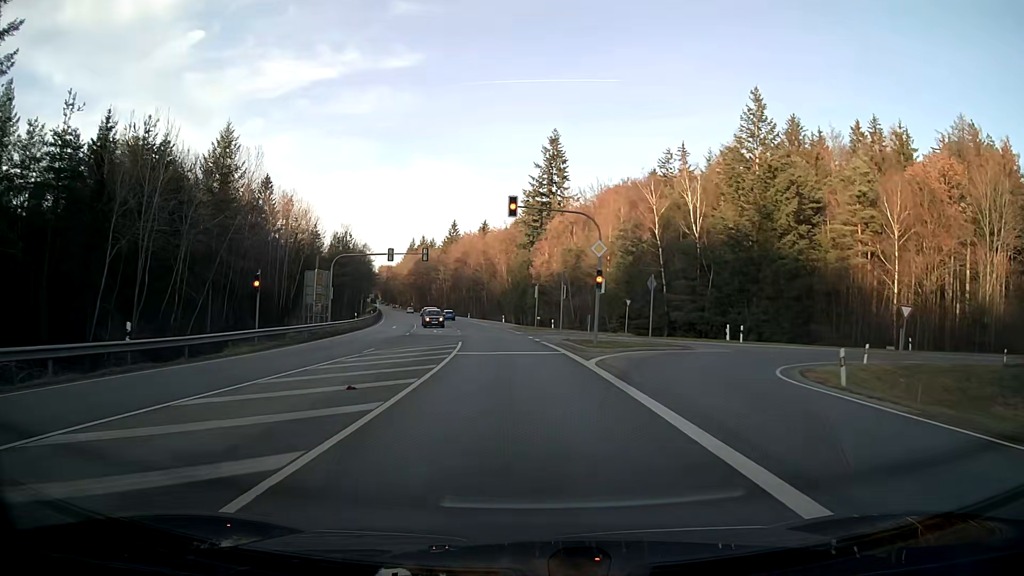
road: secondary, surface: asphalt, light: Day
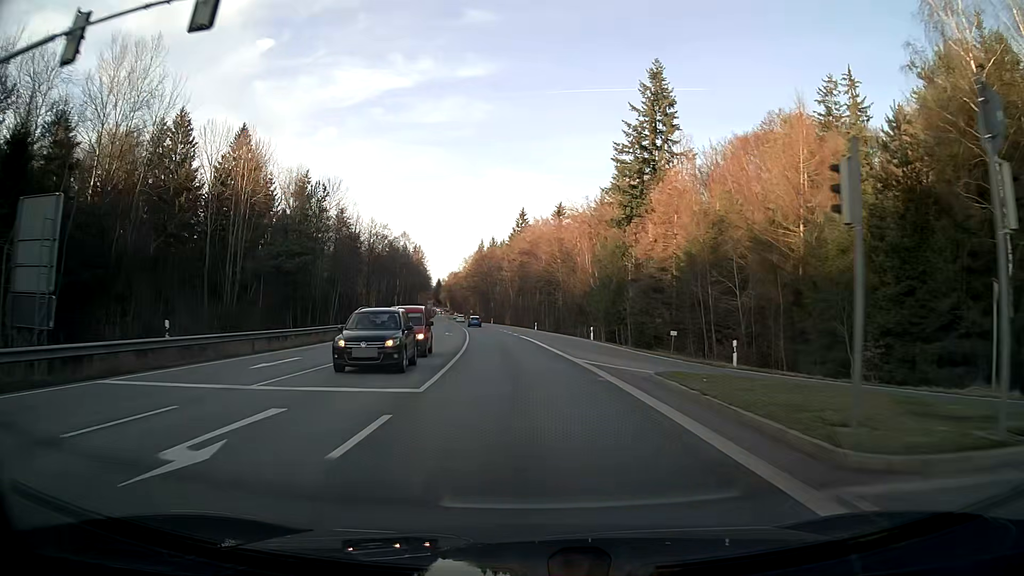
(-2.5, +43.0) m; -7°
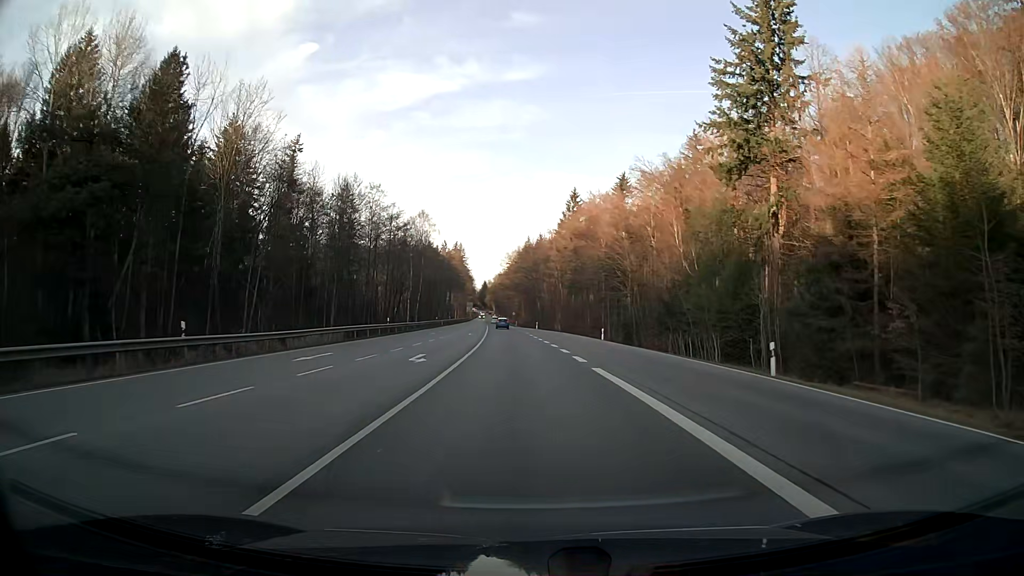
(-1.1, +32.2) m; -4°
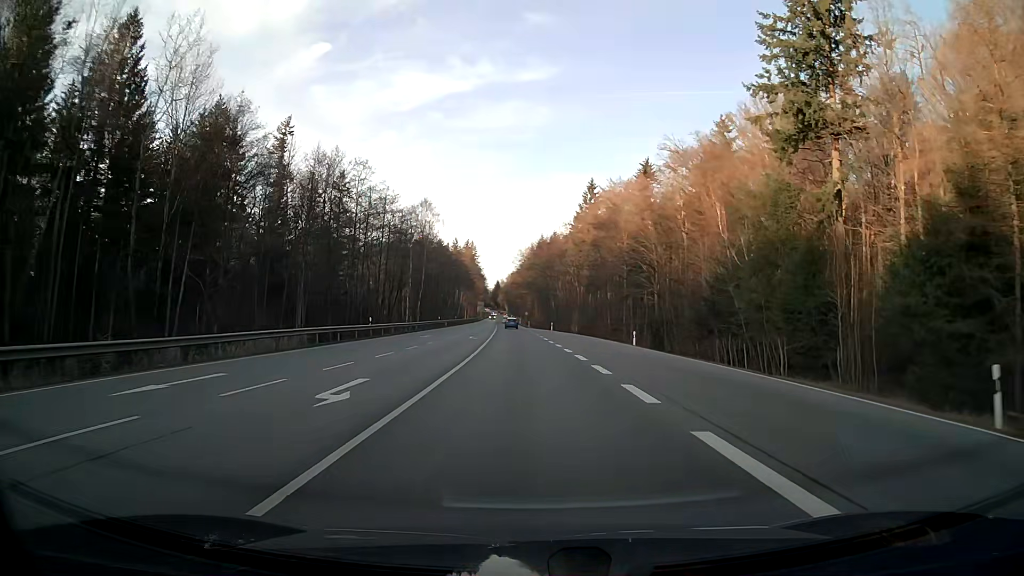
(-0.1, +10.7) m; -1°
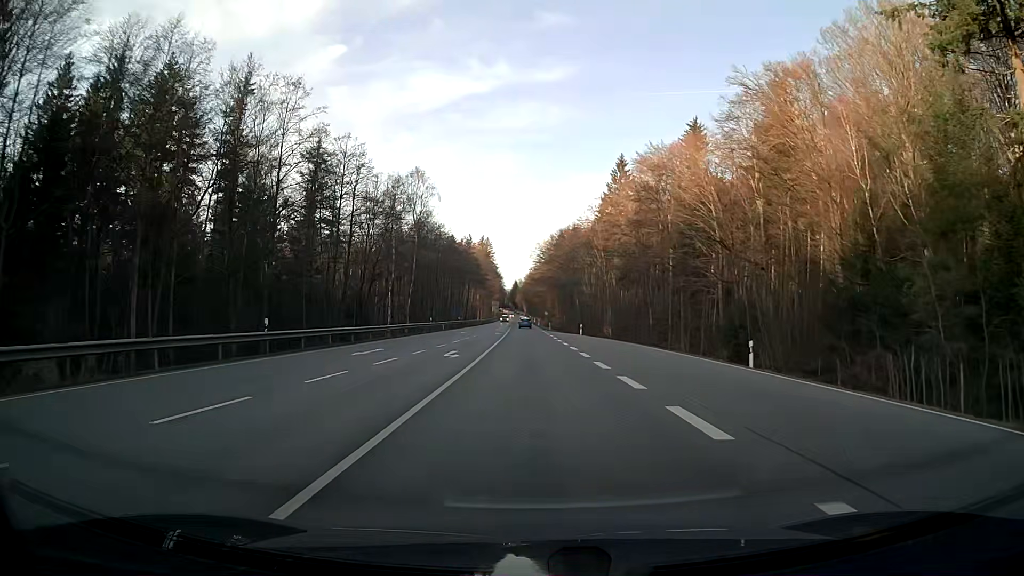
(-0.3, +21.4) m; -1°
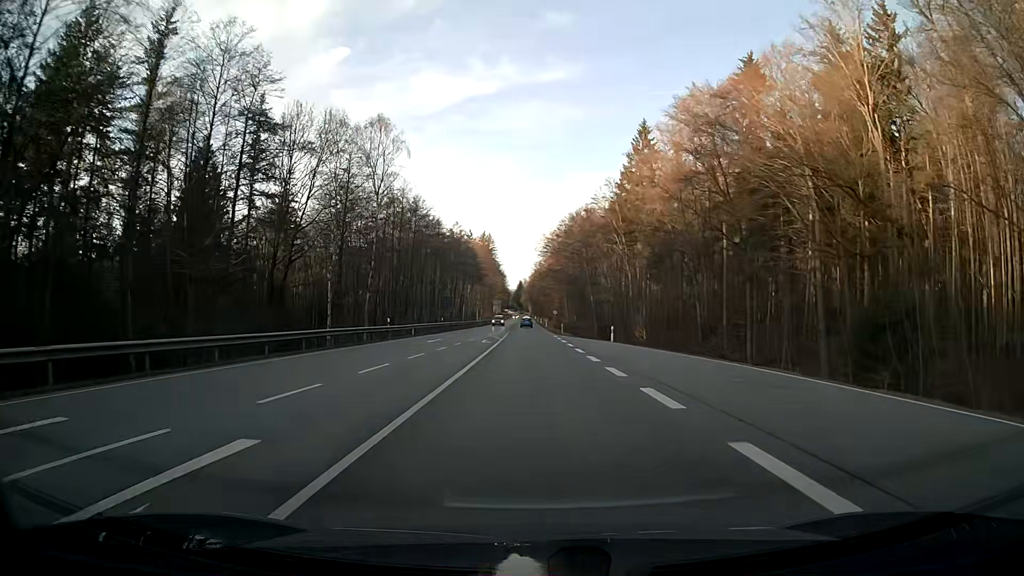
(-0.1, +21.5) m; 0°
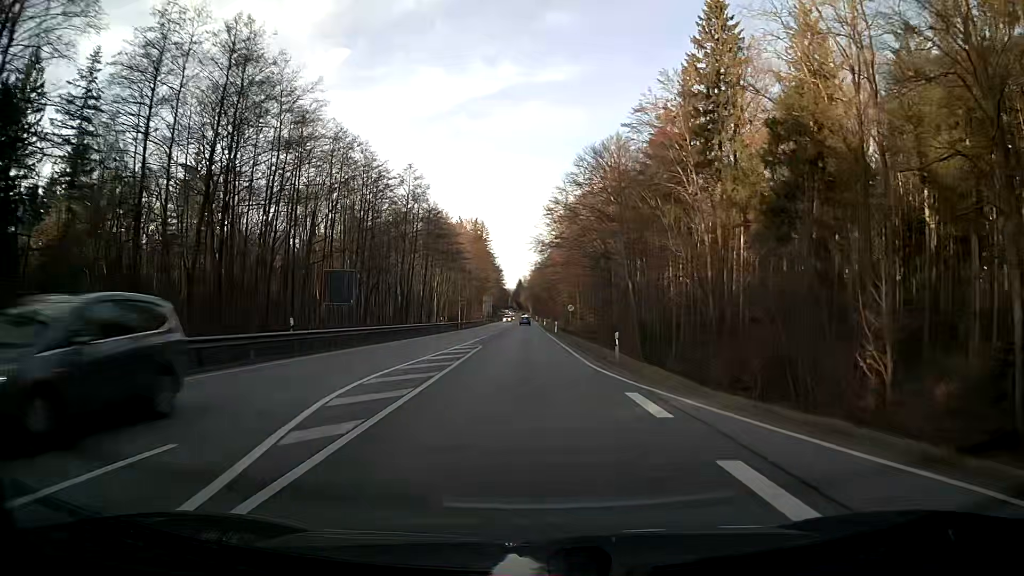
(0.0, +42.9) m; 0°
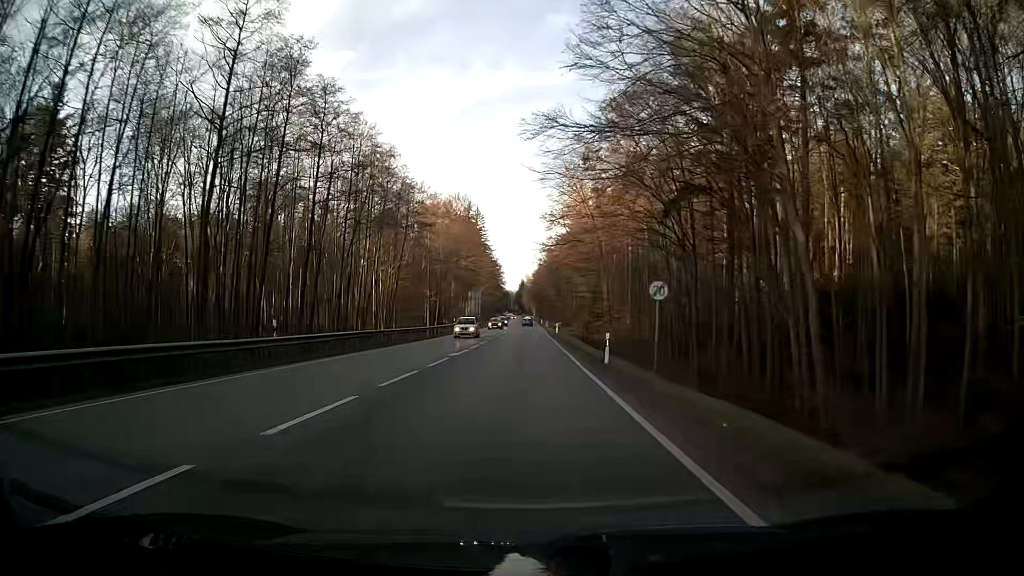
(-0.1, +42.9) m; 0°
